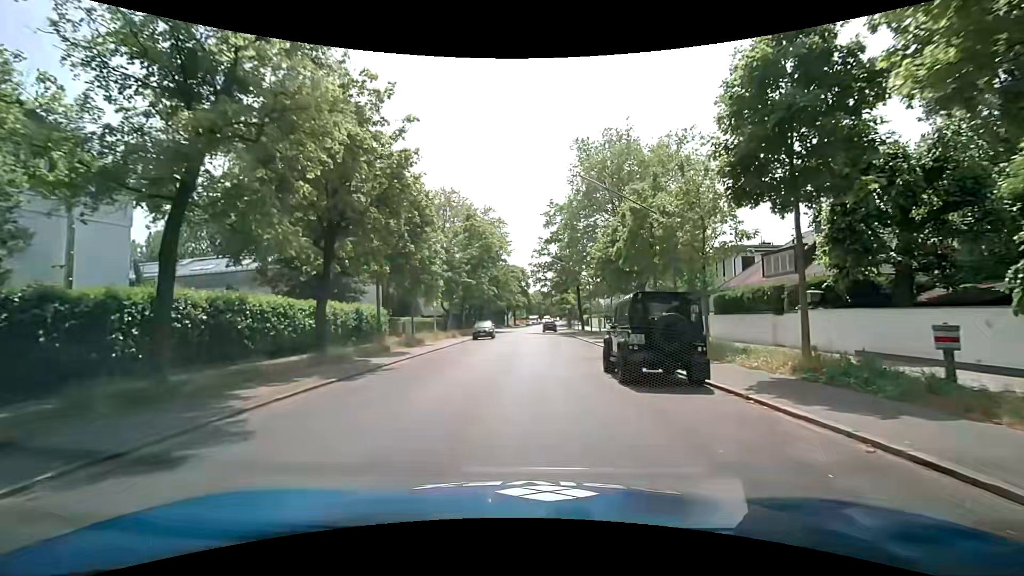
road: residential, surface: asphalt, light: Day
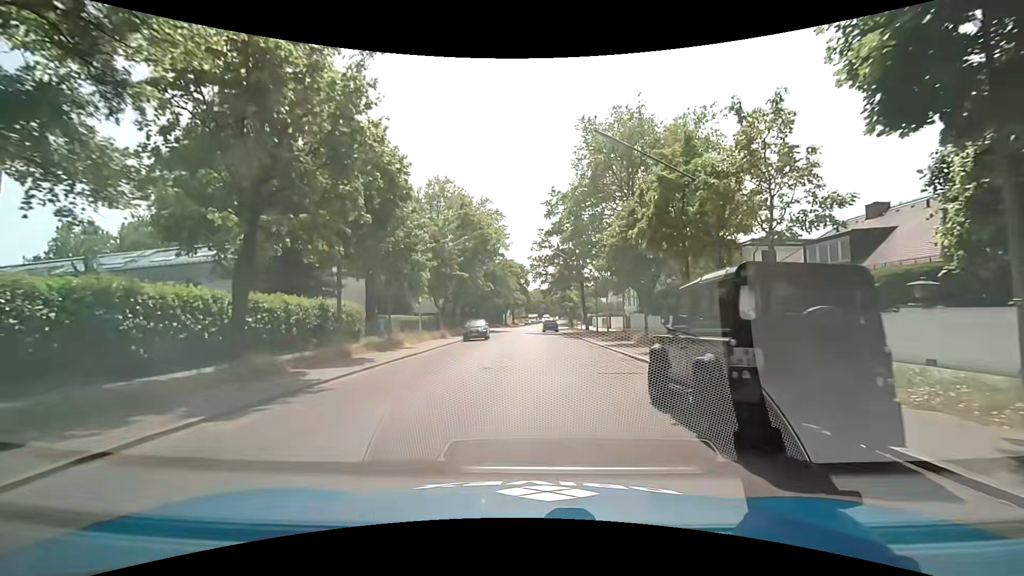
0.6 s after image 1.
(+0.1, +5.4) m; +1°
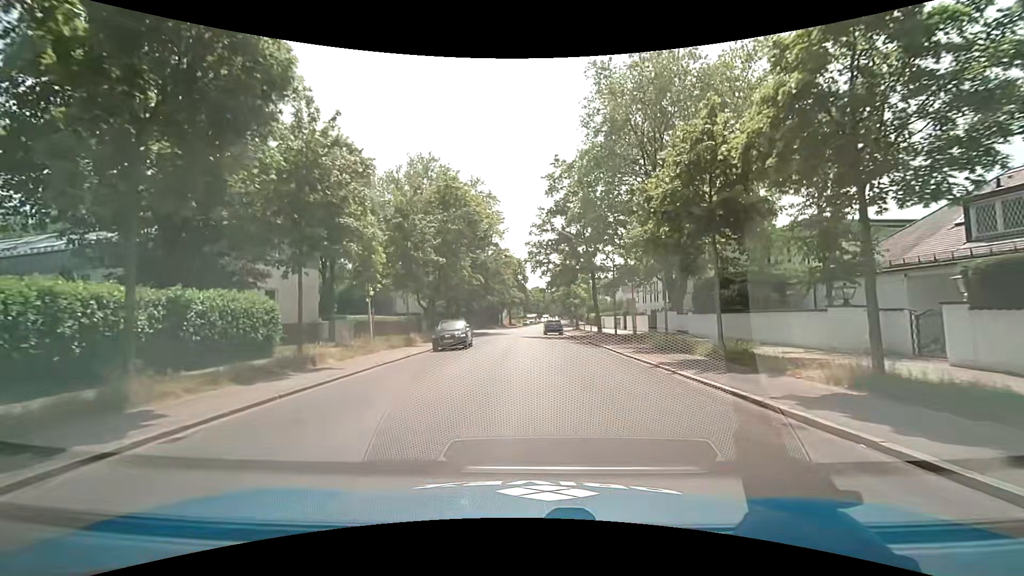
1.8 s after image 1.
(0.0, +11.1) m; 0°
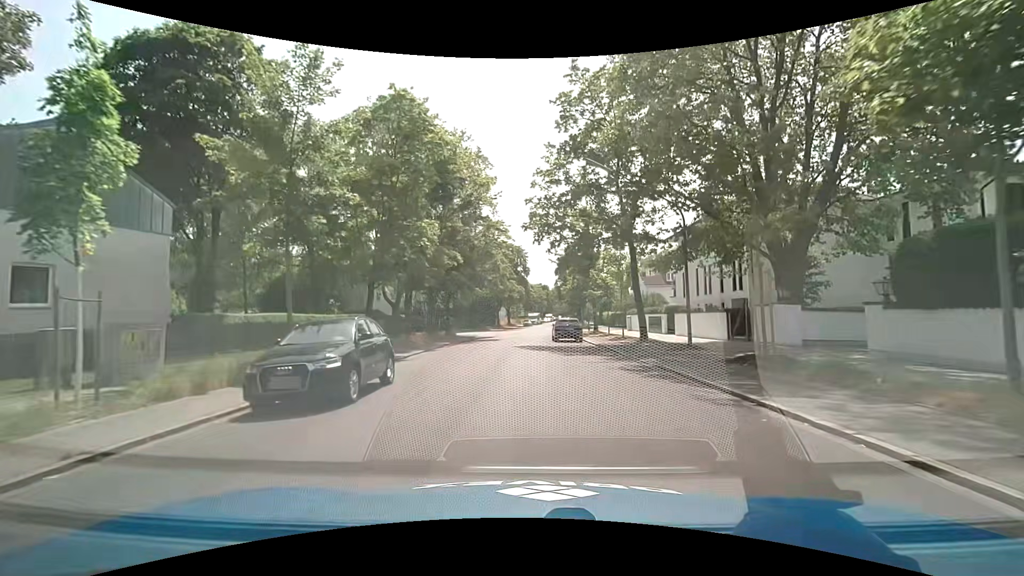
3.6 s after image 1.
(0.0, +16.9) m; -1°
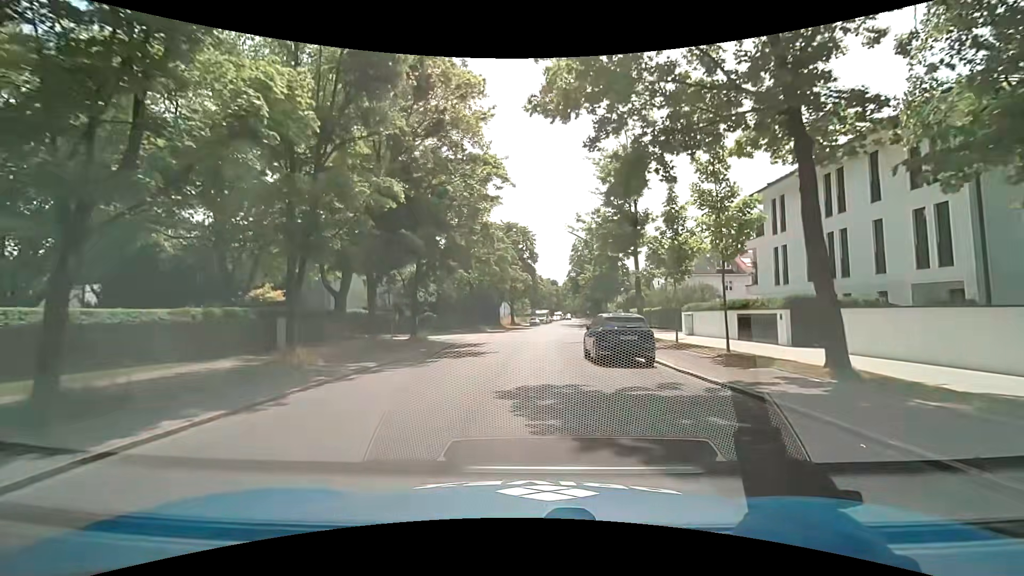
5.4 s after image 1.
(0.0, +17.2) m; -1°
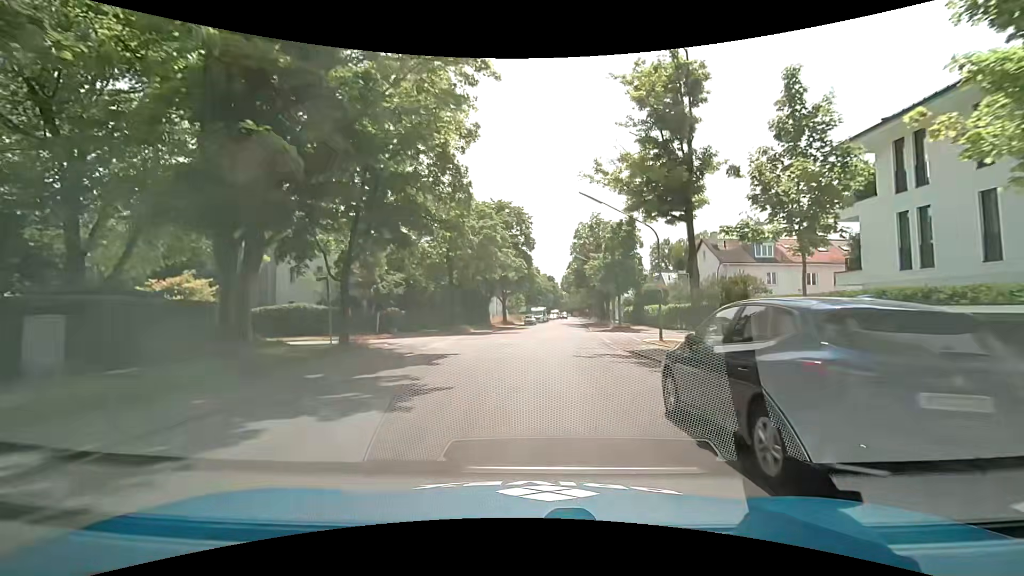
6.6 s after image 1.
(+0.1, +11.4) m; +1°
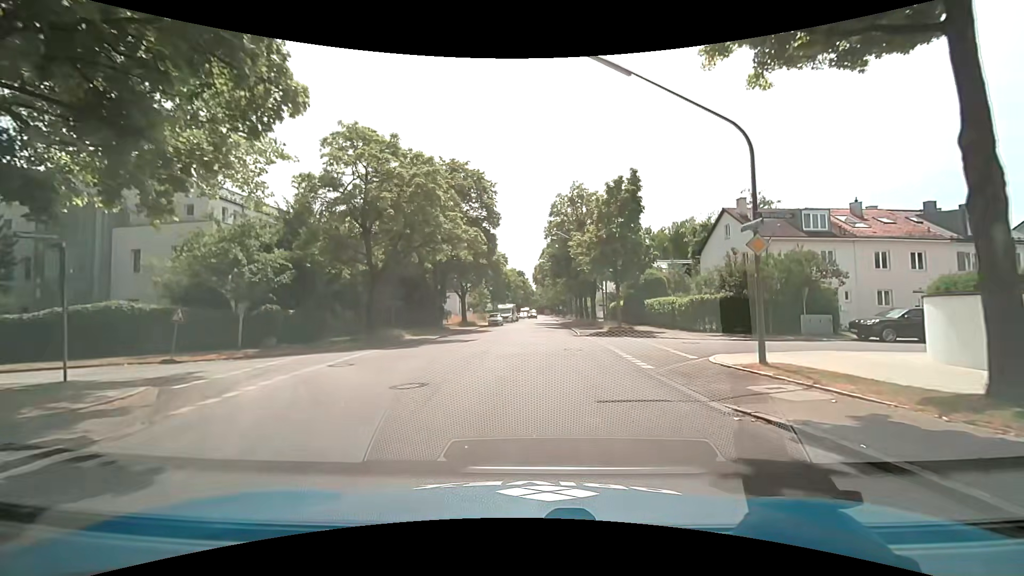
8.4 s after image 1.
(+0.3, +14.1) m; +3°
(0, +10) (-6, +18) (-16, +20) (-26, +20) (-36, +19) (-46, +18) (-55, +17) (-65, +16) (-75, +12) (-83, +7) m
